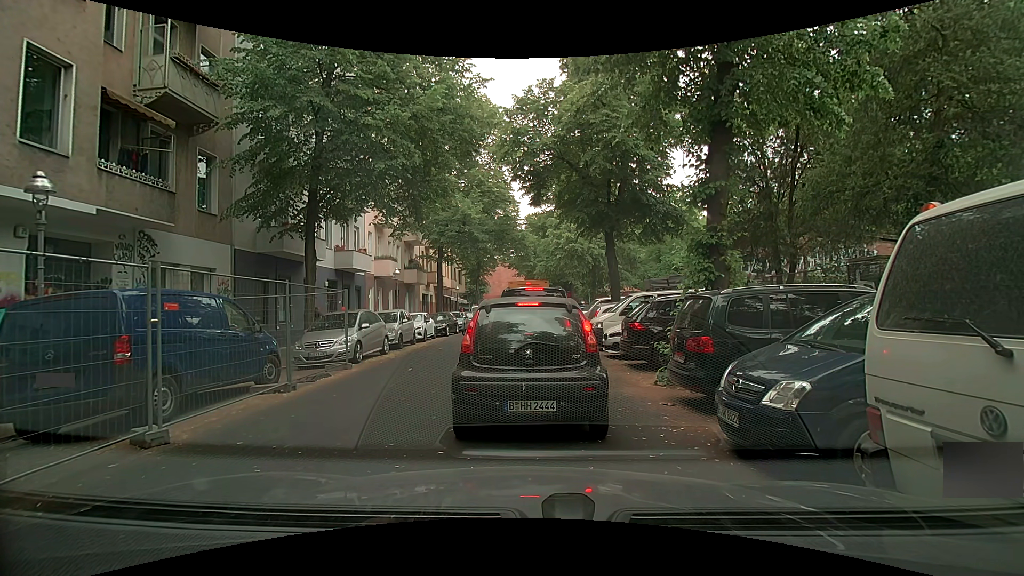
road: residential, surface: asphalt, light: Day
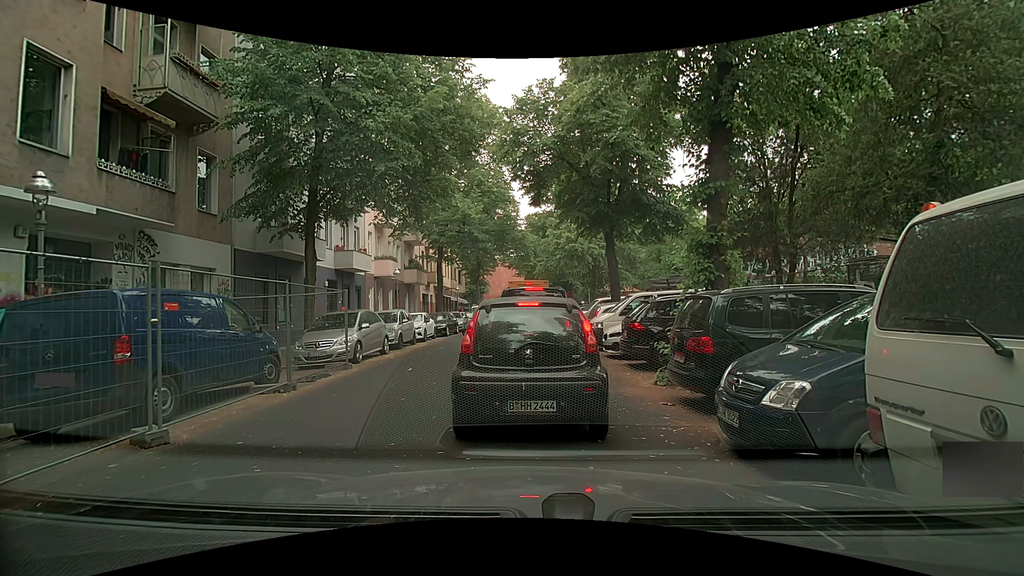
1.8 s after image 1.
(0.0, 0.0) m; 0°
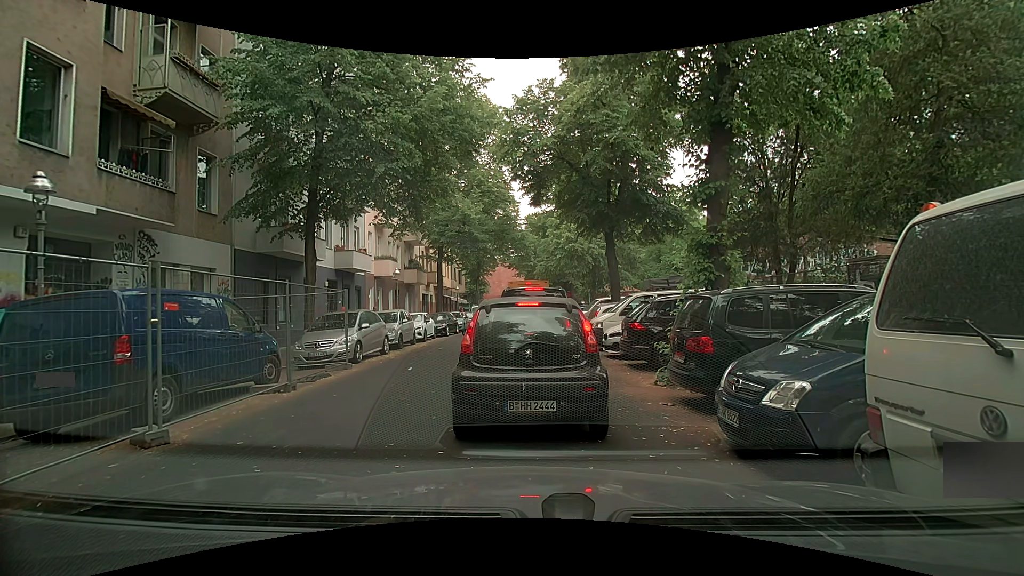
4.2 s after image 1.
(0.0, 0.0) m; 0°
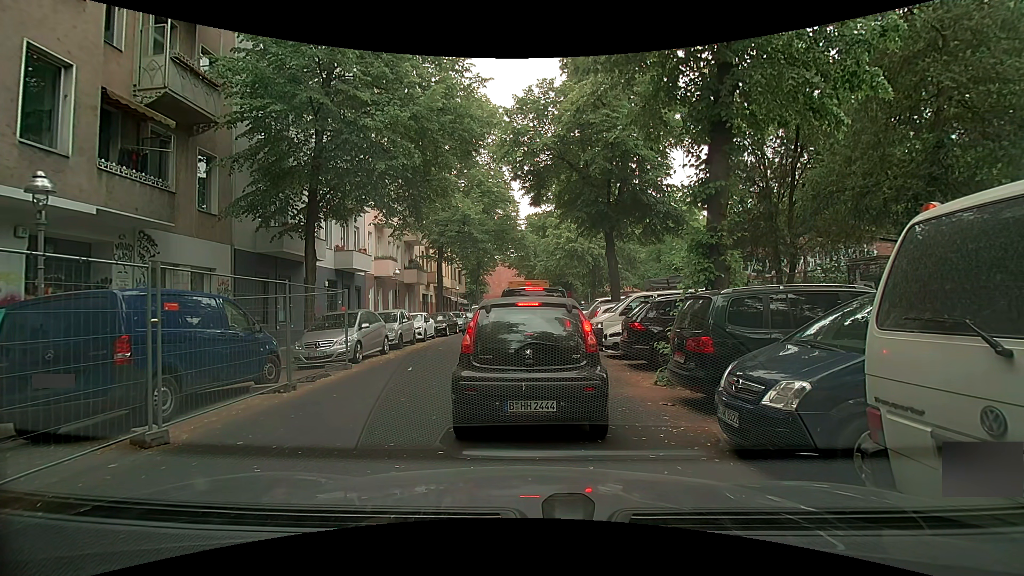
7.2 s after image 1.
(0.0, 0.0) m; 0°
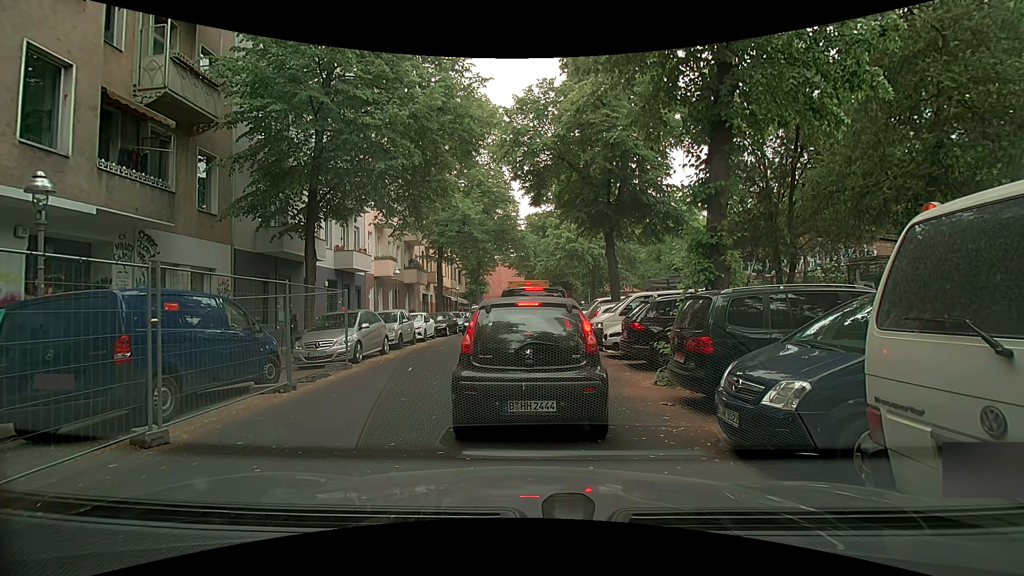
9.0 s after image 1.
(0.0, 0.0) m; 0°
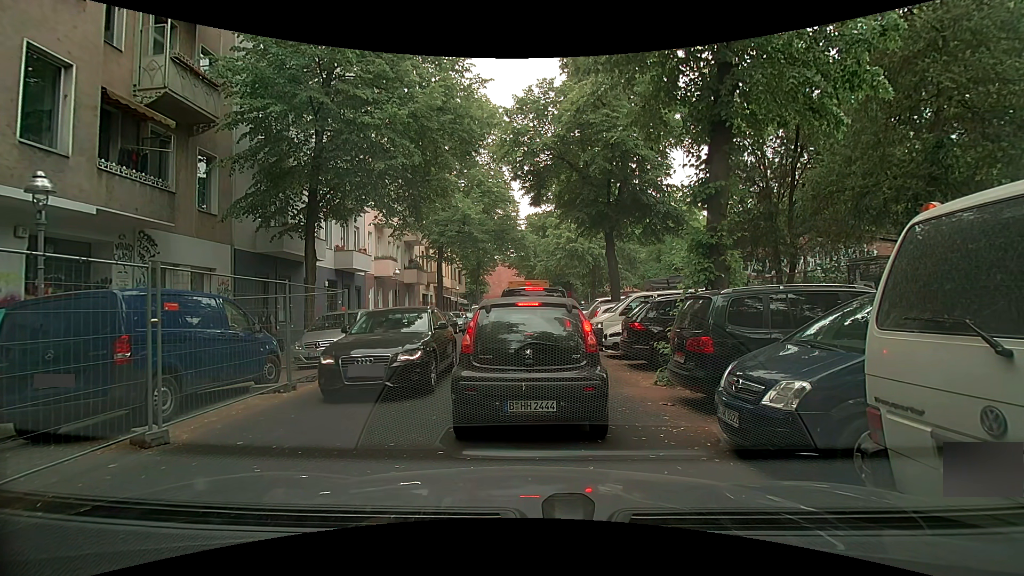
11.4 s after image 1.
(0.0, 0.0) m; 0°
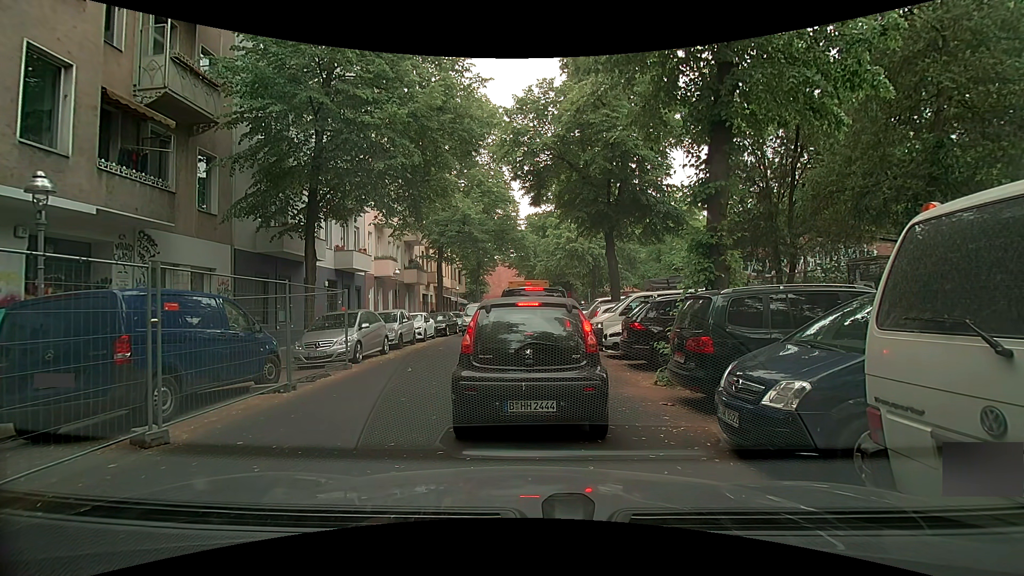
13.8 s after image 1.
(0.0, 0.0) m; 0°
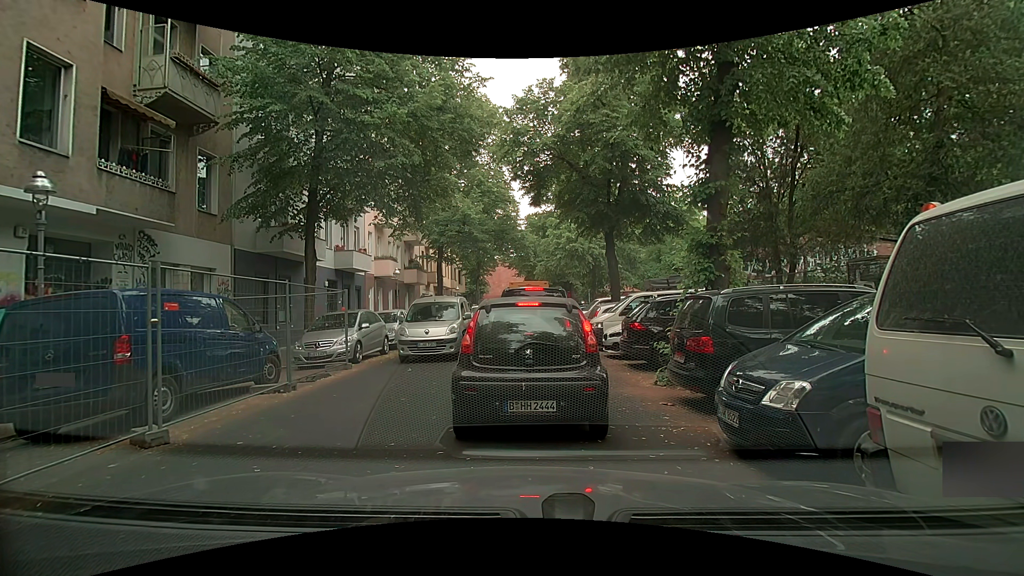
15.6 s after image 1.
(0.0, 0.0) m; 0°
